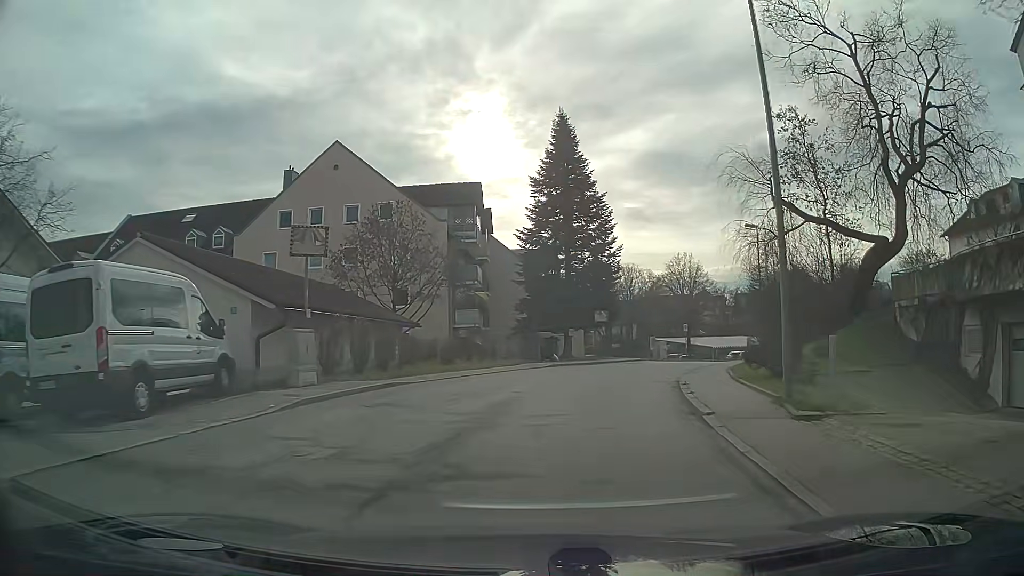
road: residential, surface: asphalt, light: Day
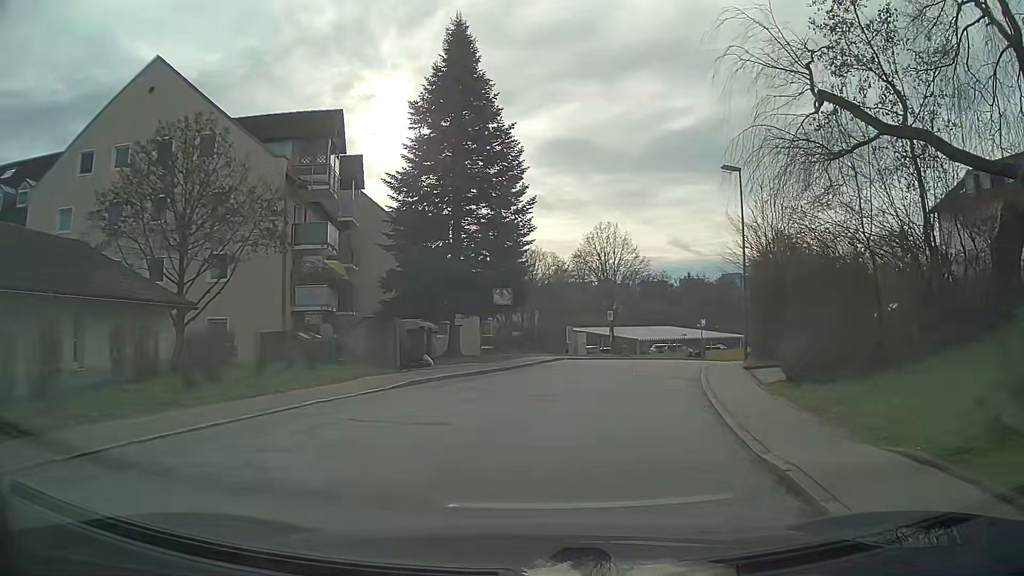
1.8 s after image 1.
(+1.1, +13.5) m; +9°
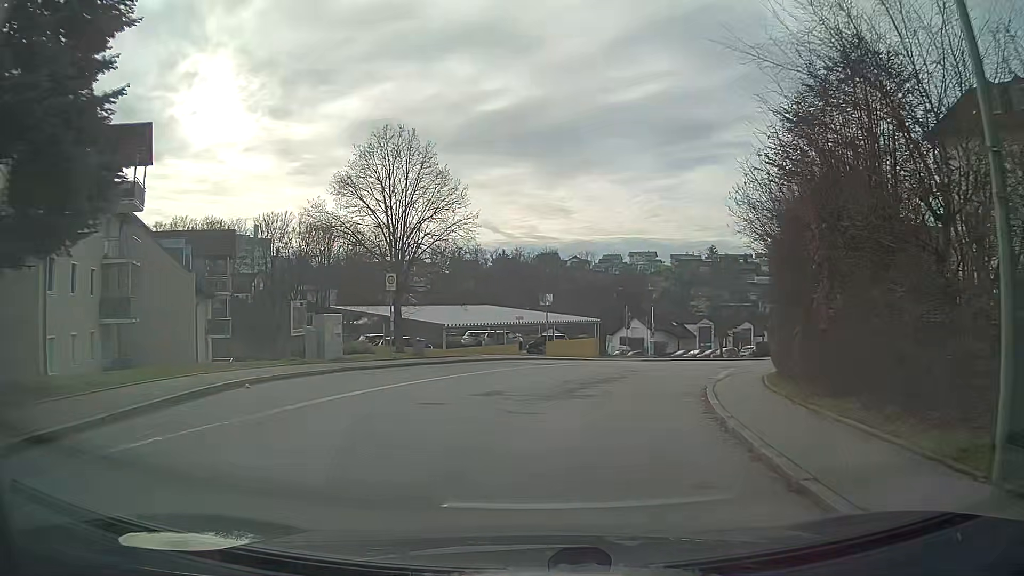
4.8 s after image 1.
(+3.2, +22.6) m; +16°
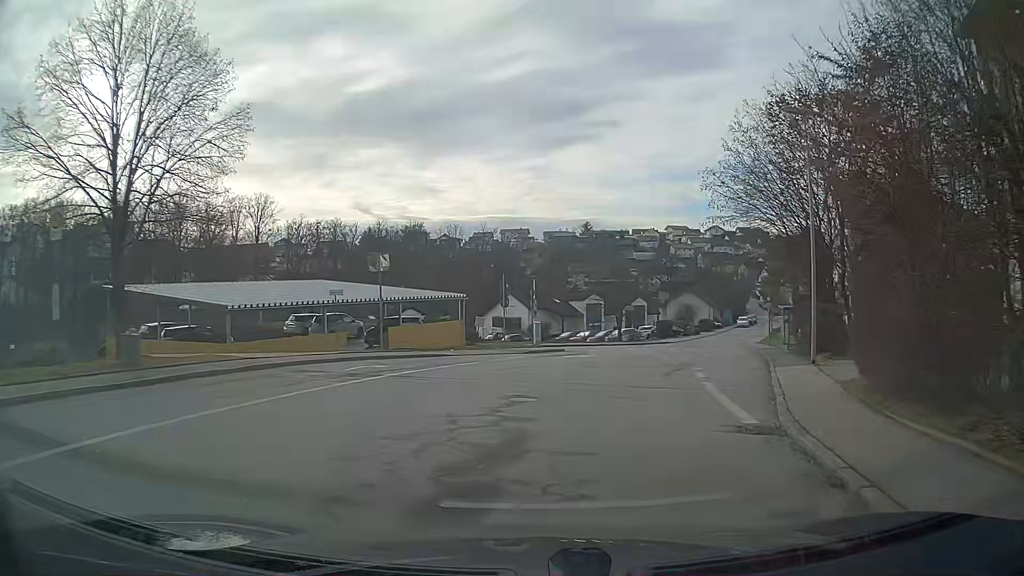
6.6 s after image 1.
(+1.3, +13.9) m; +11°
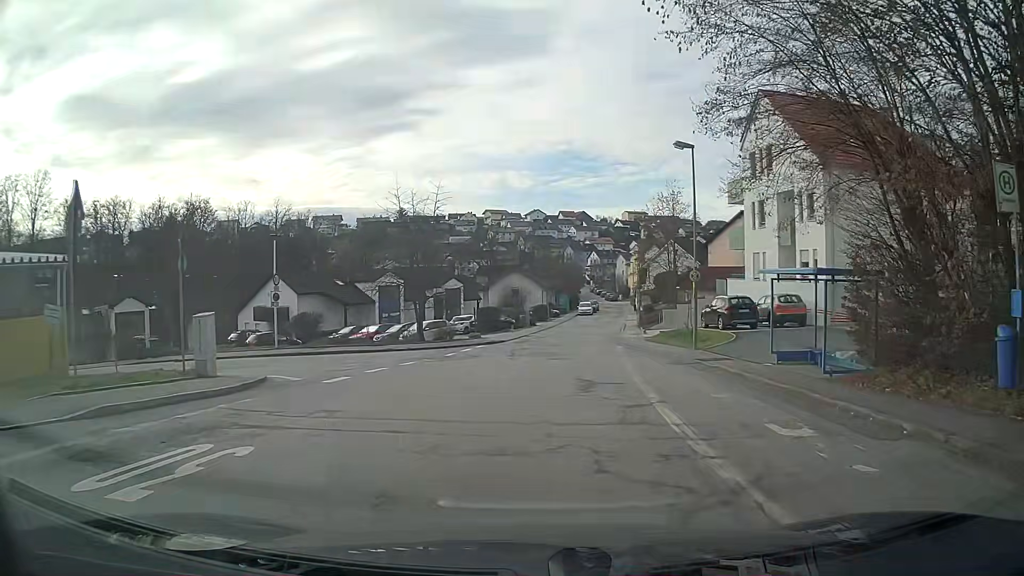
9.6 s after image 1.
(+3.0, +21.9) m; +15°
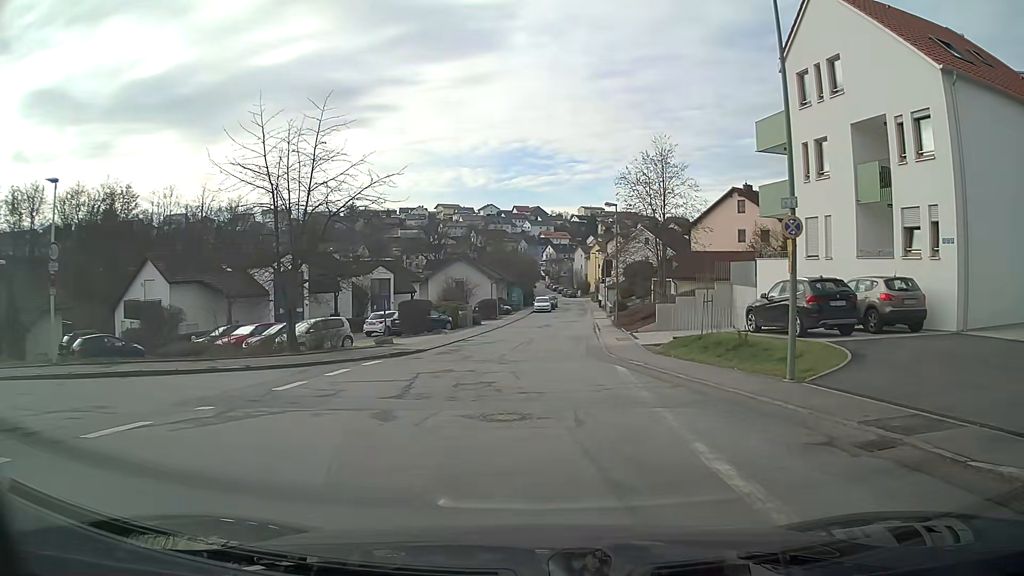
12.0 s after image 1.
(+0.4, +13.6) m; +3°
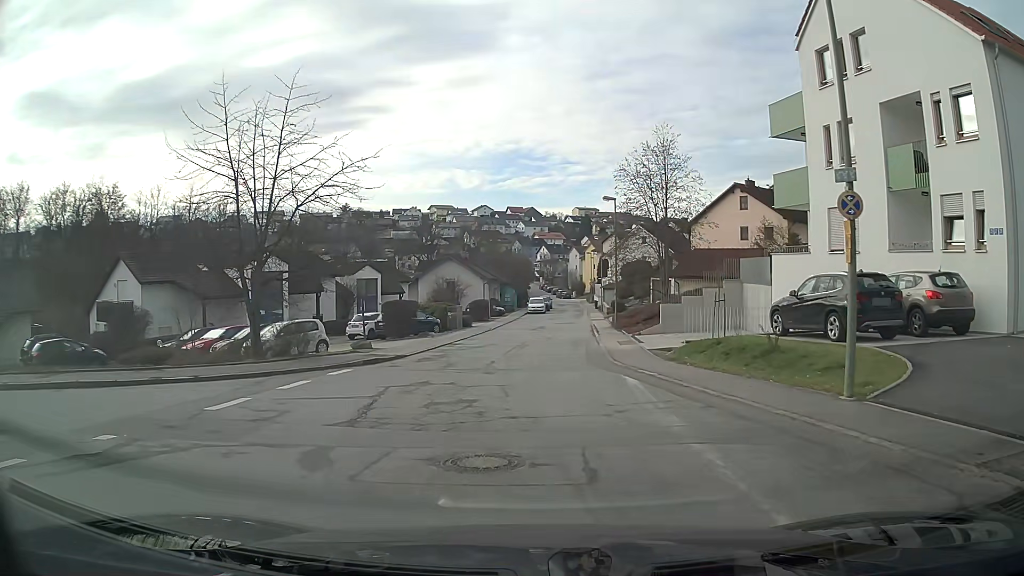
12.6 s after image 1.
(0.0, +2.7) m; 0°
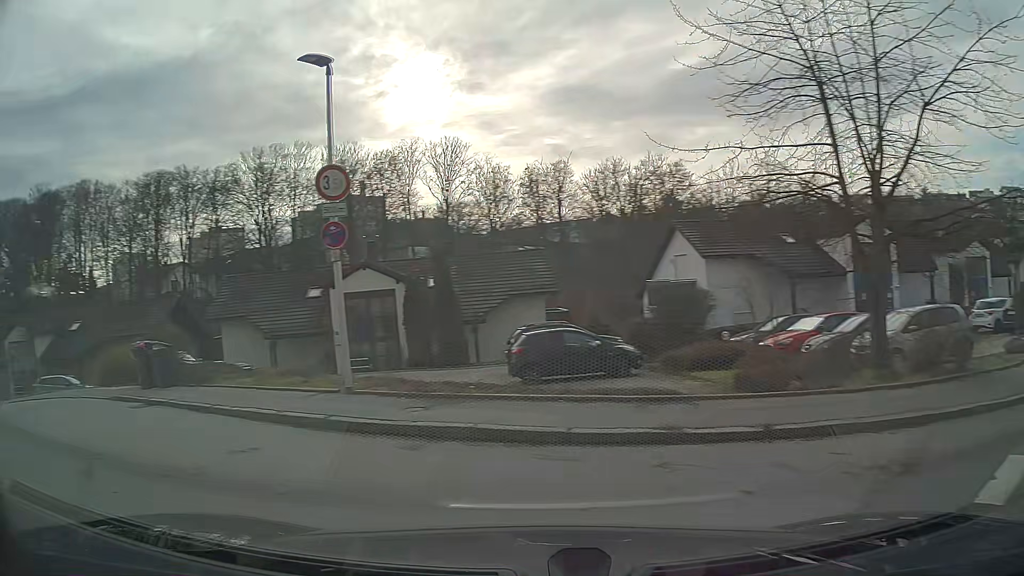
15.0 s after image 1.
(-3.8, +8.3) m; -59°
